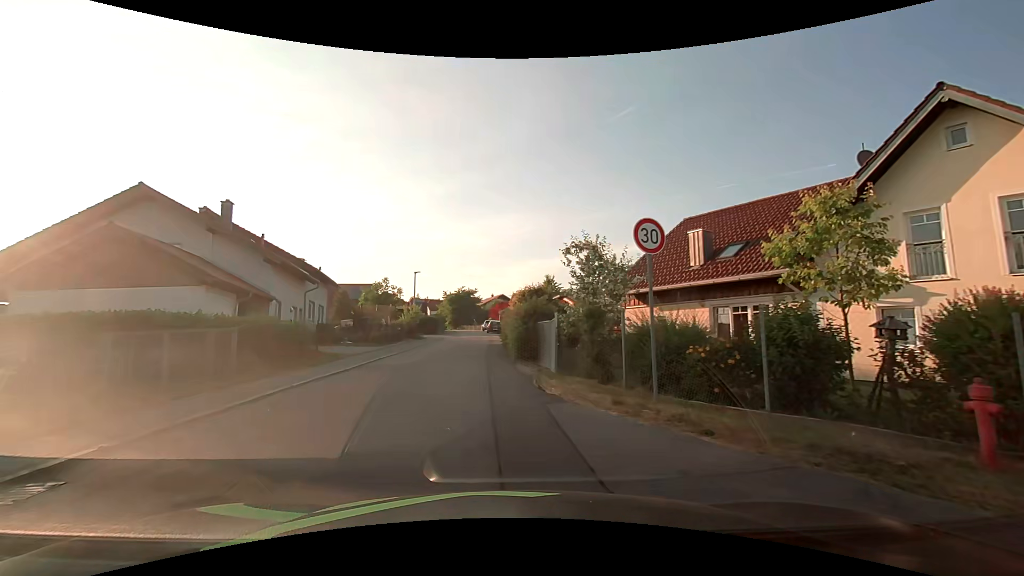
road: residential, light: Day
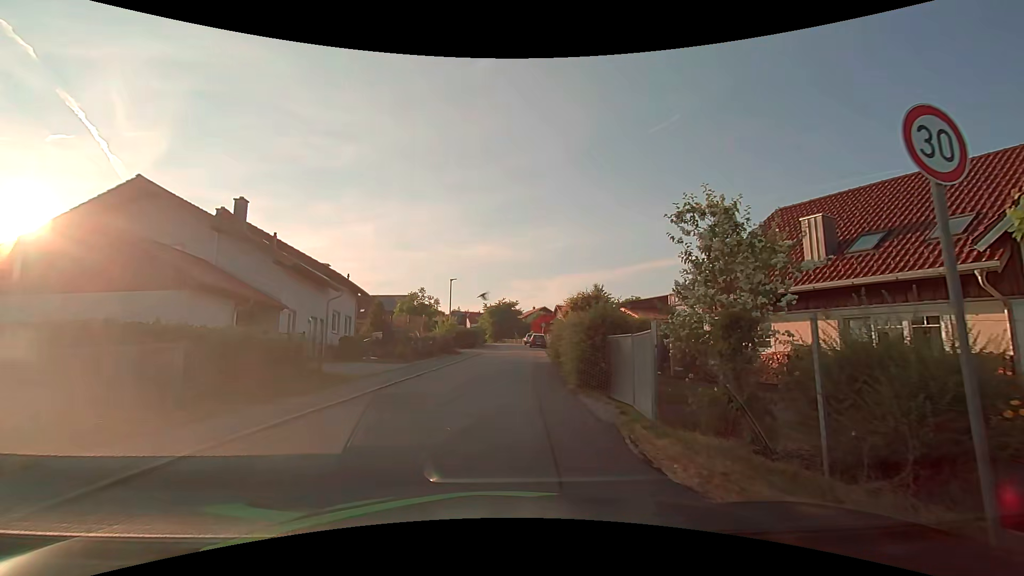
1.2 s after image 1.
(-0.4, +4.5) m; -7°
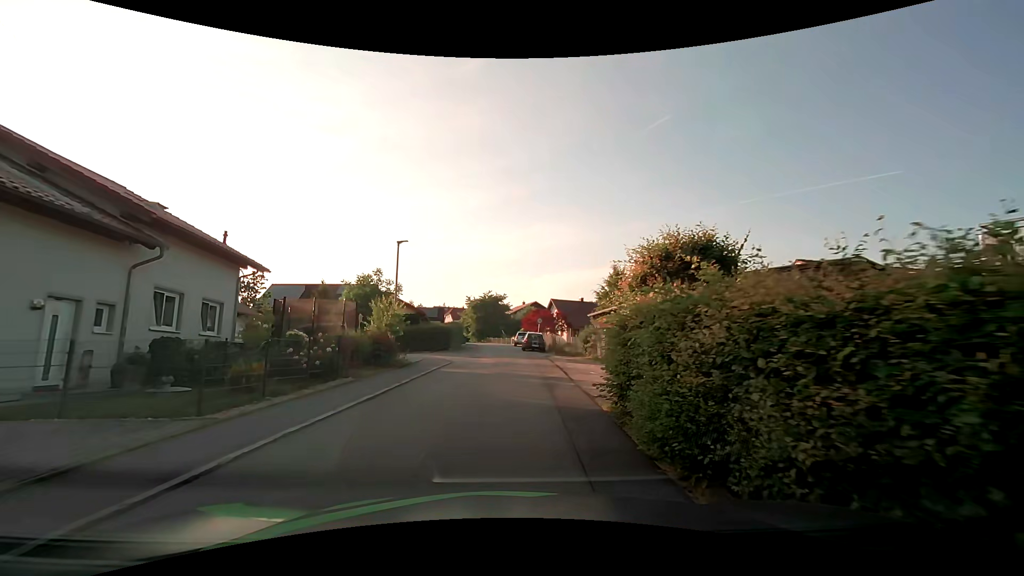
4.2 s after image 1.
(+0.2, +14.3) m; +1°
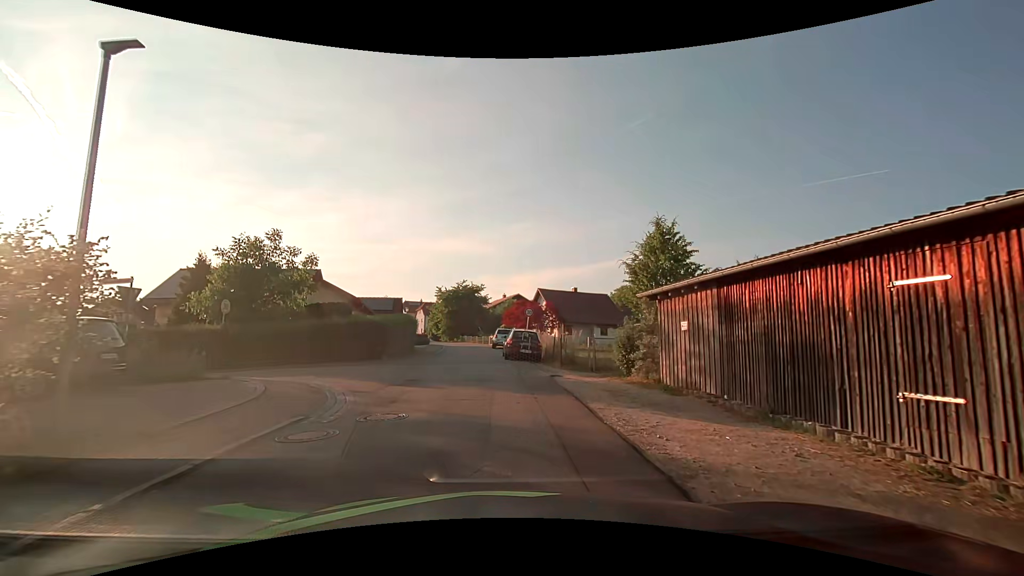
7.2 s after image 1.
(+0.5, +14.9) m; +4°
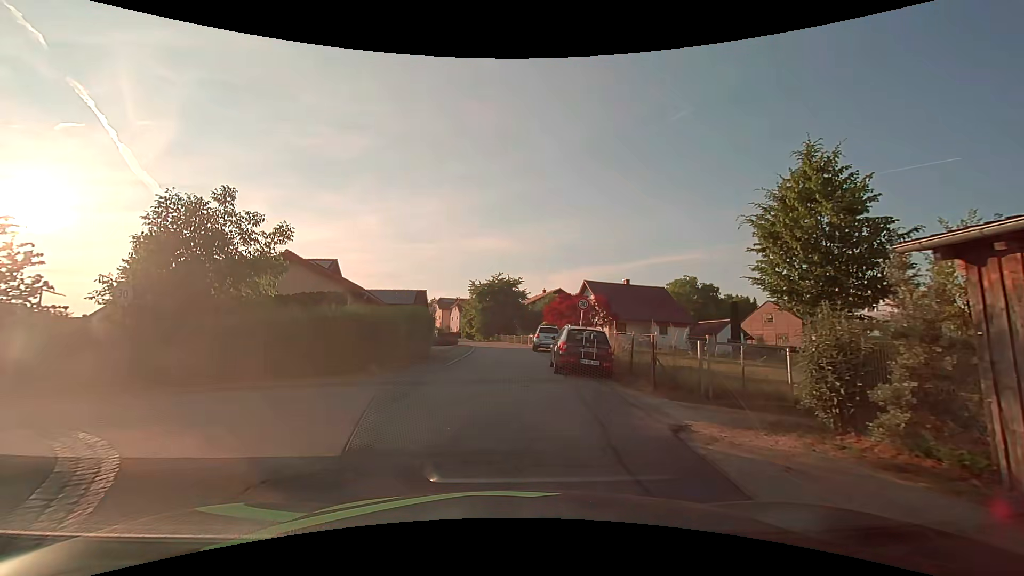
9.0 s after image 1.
(-0.3, +8.4) m; -5°
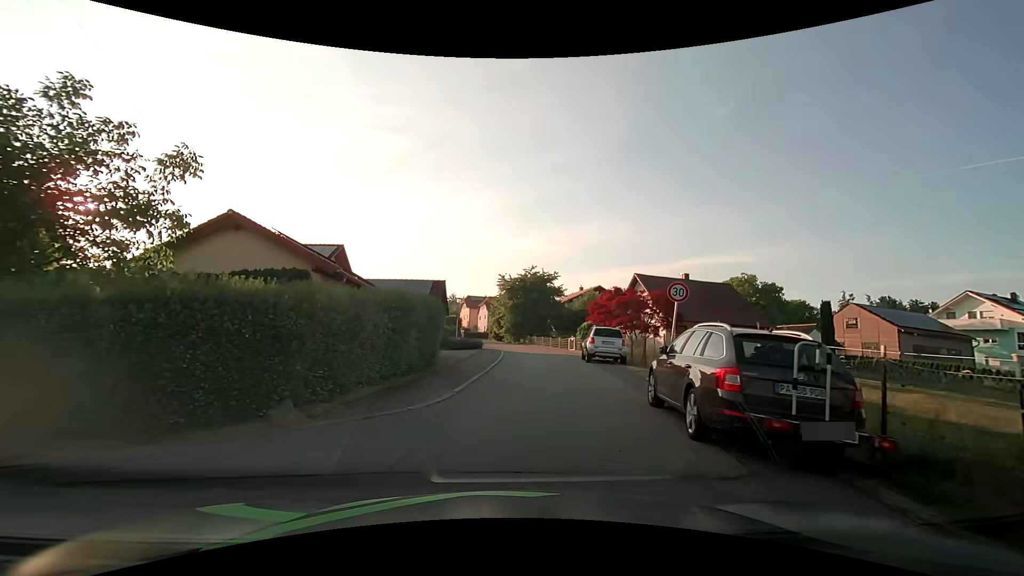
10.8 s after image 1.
(-0.4, +8.7) m; -3°
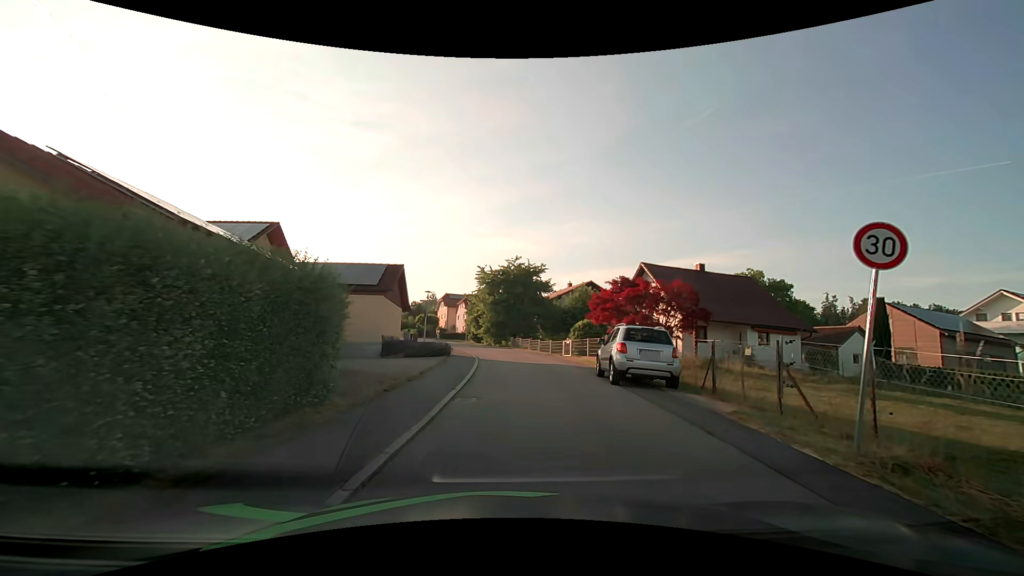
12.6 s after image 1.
(+0.1, +8.7) m; +2°
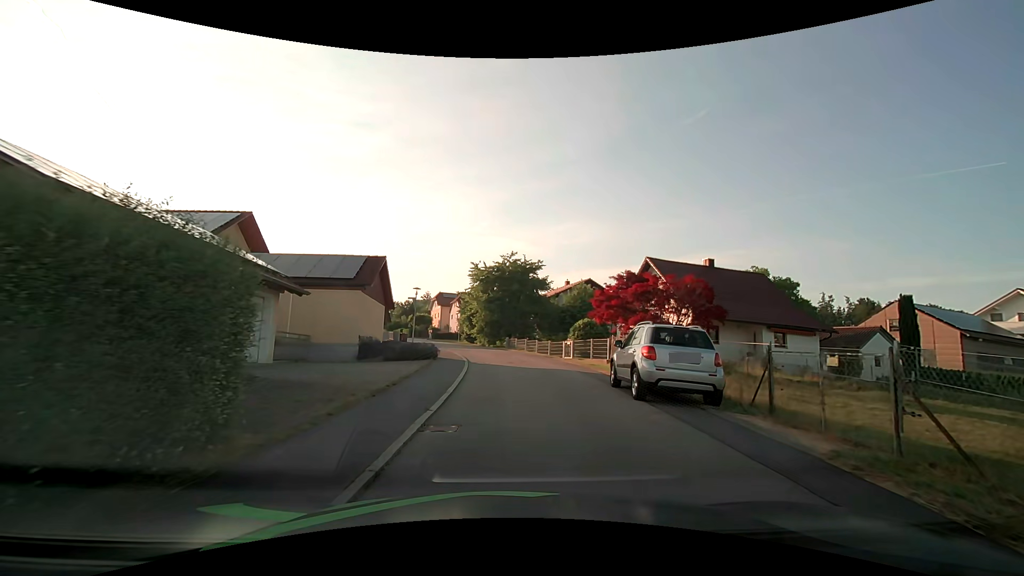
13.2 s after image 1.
(0.0, +3.0) m; 0°
(0, +10) (+1, +20) (+1, +30) (-1, +40) (-4, +49) (-7, +59) (-9, +69) (-12, +78) (-15, +88) (-18, +97) m
